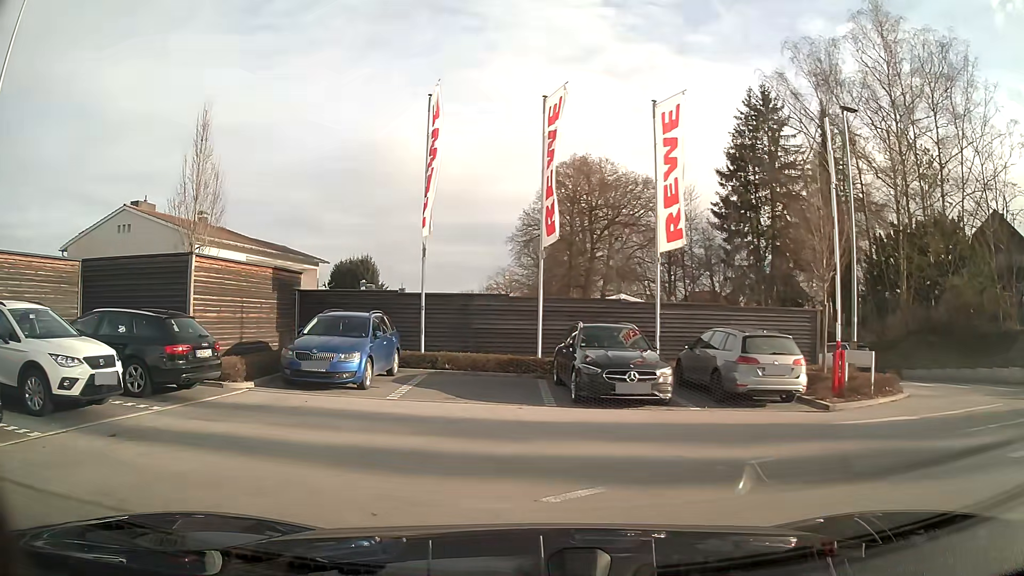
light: Day
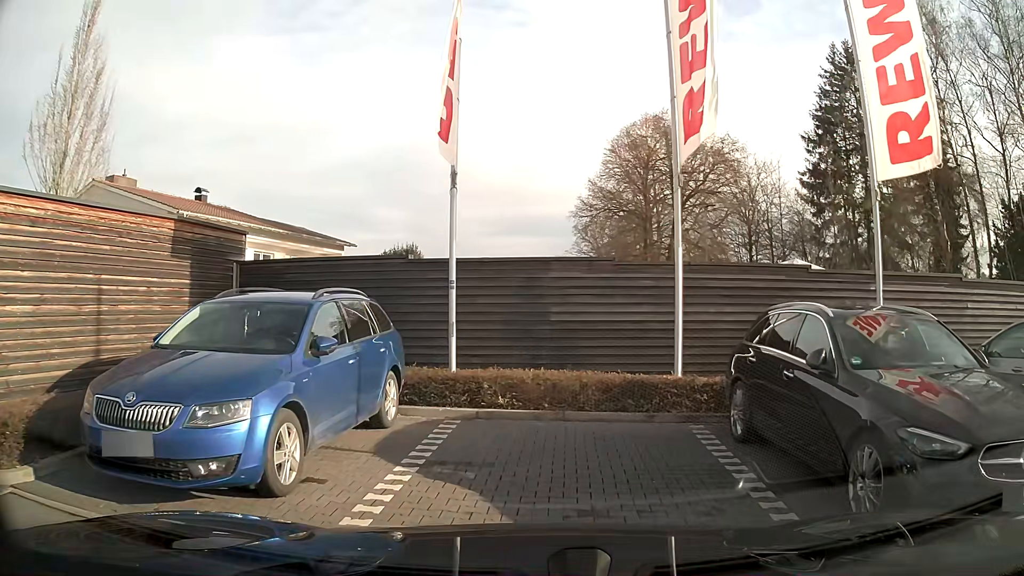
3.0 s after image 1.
(-0.5, +8.4) m; -1°
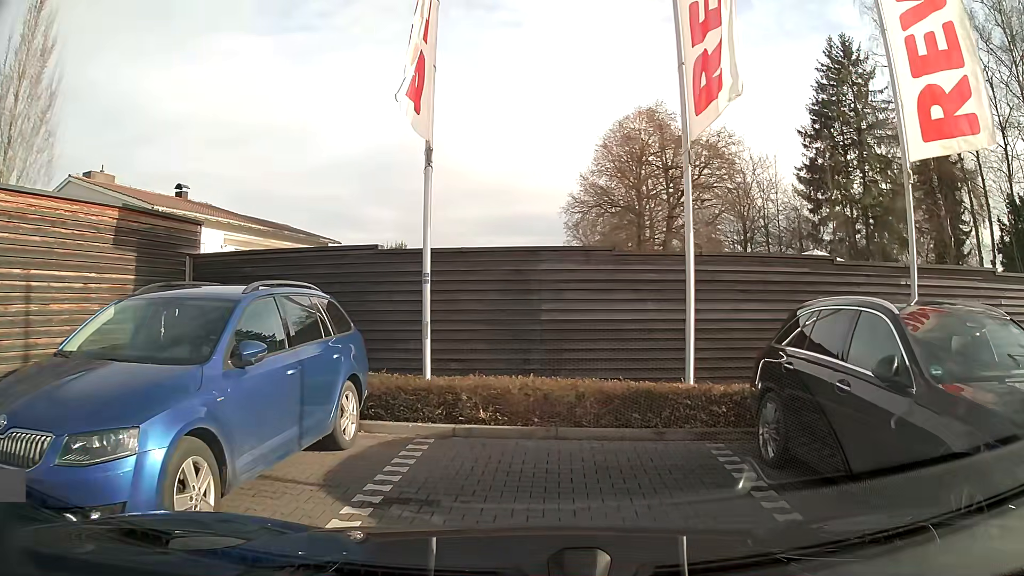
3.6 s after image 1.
(0.0, +1.3) m; +1°
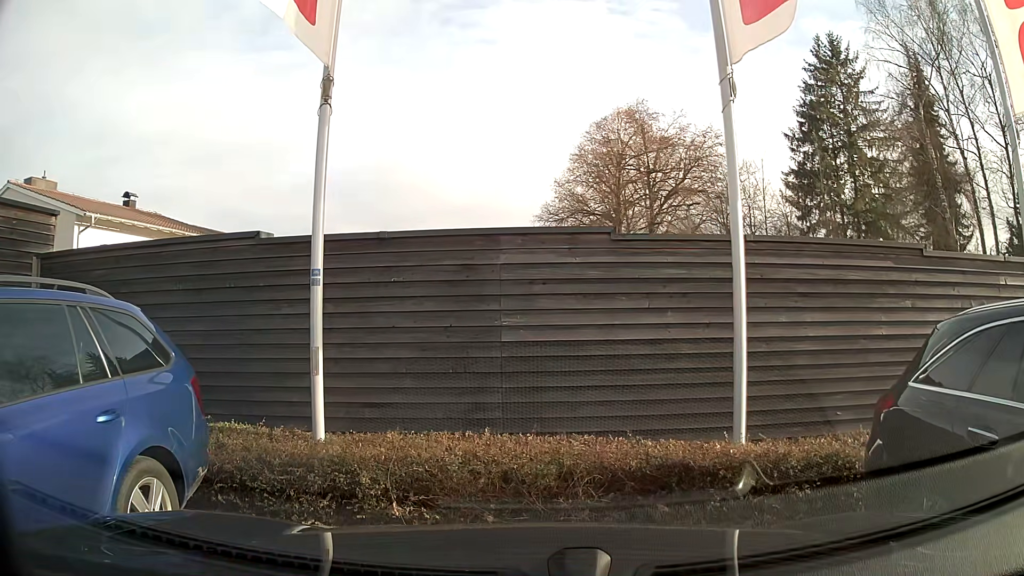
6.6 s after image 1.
(0.0, +2.9) m; +1°
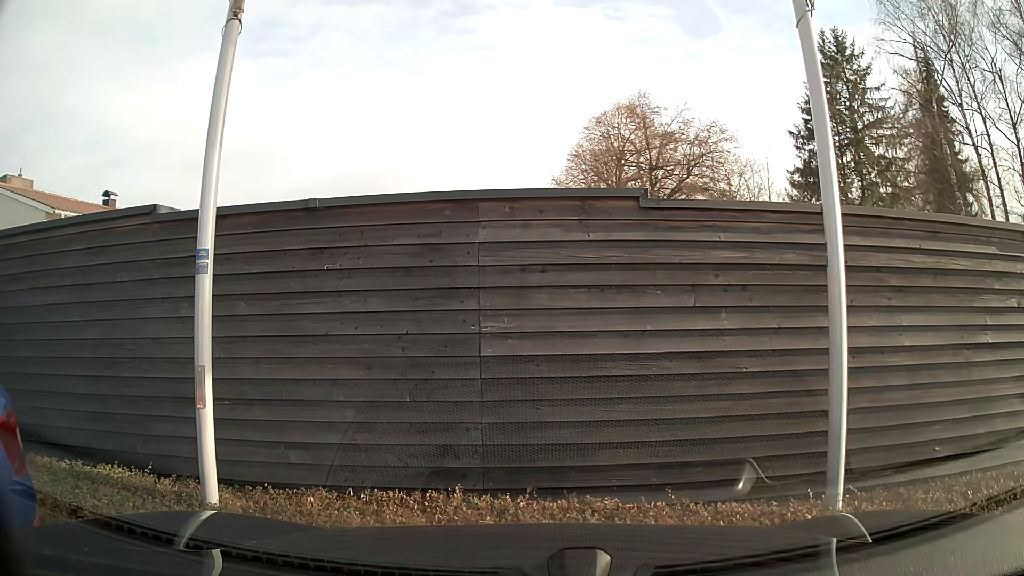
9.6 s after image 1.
(0.0, +1.7) m; 0°
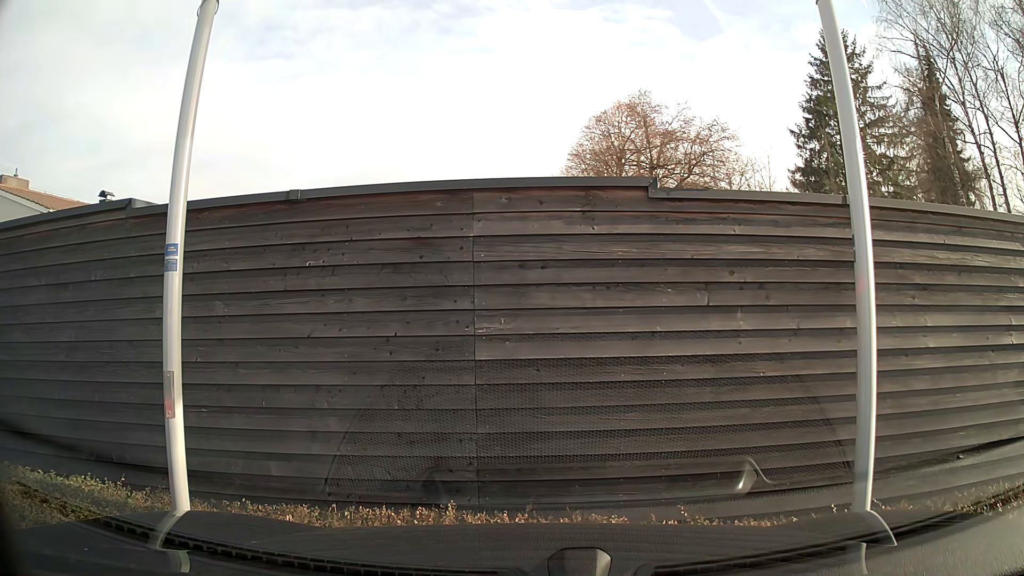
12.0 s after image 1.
(0.0, +0.4) m; 0°
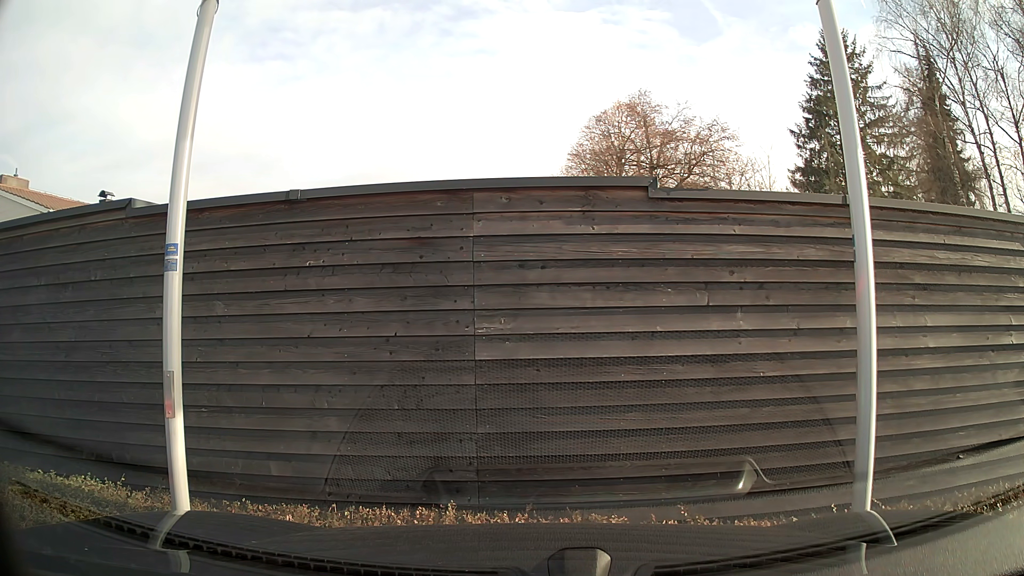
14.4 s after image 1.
(0.0, 0.0) m; 0°
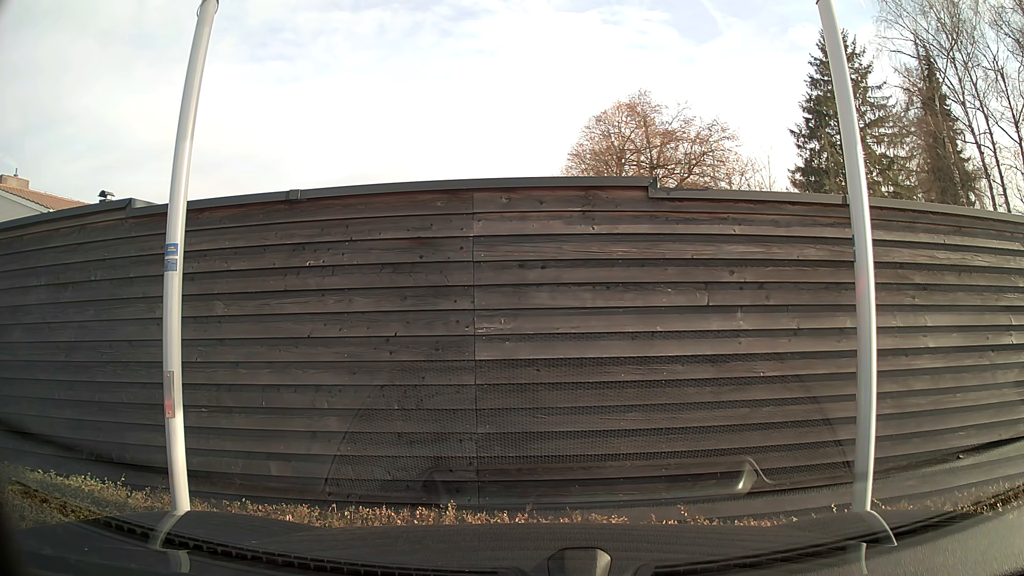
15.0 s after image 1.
(0.0, 0.0) m; 0°
